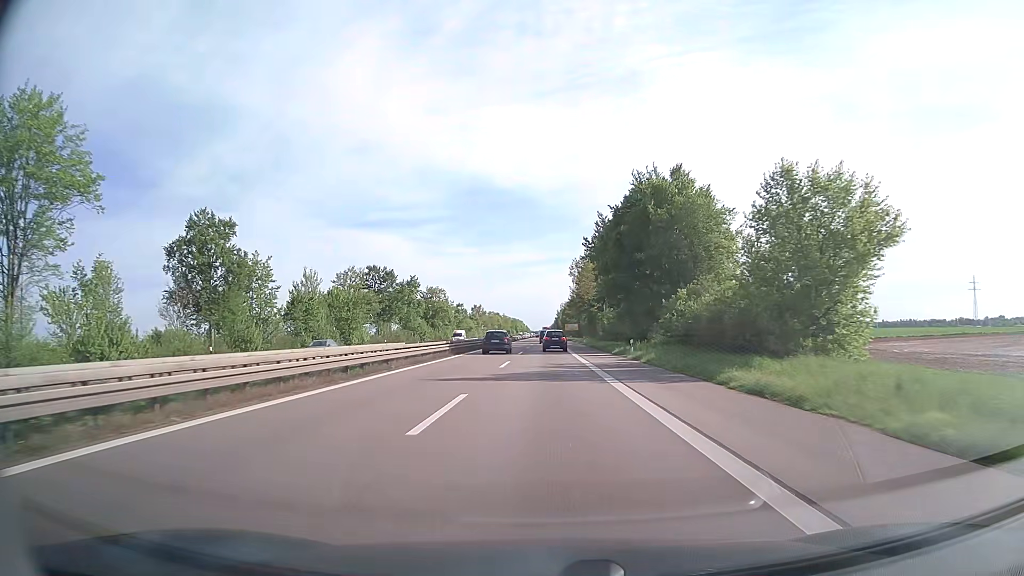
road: trunk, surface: asphalt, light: Day
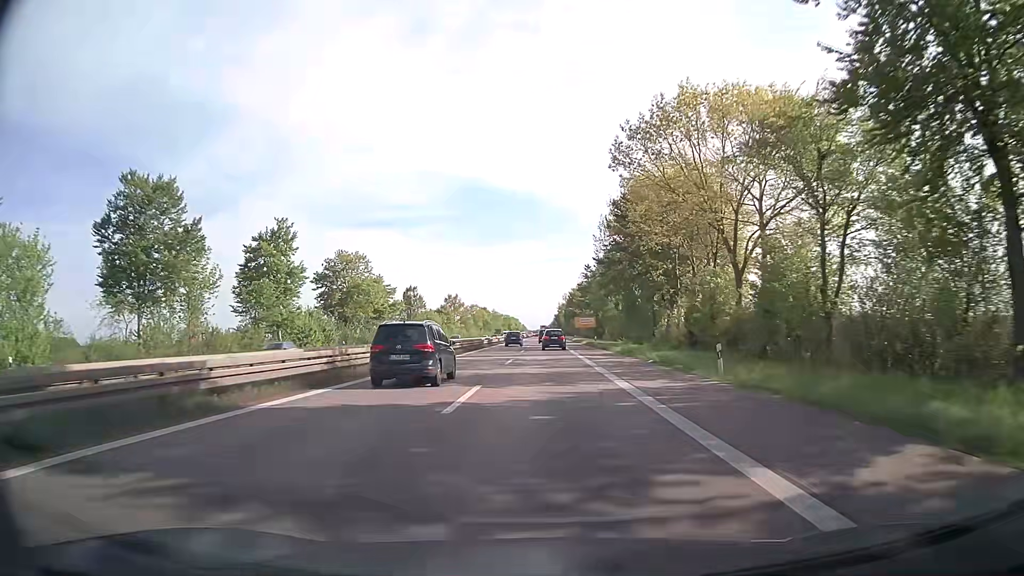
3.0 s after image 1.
(+0.2, +70.2) m; 0°
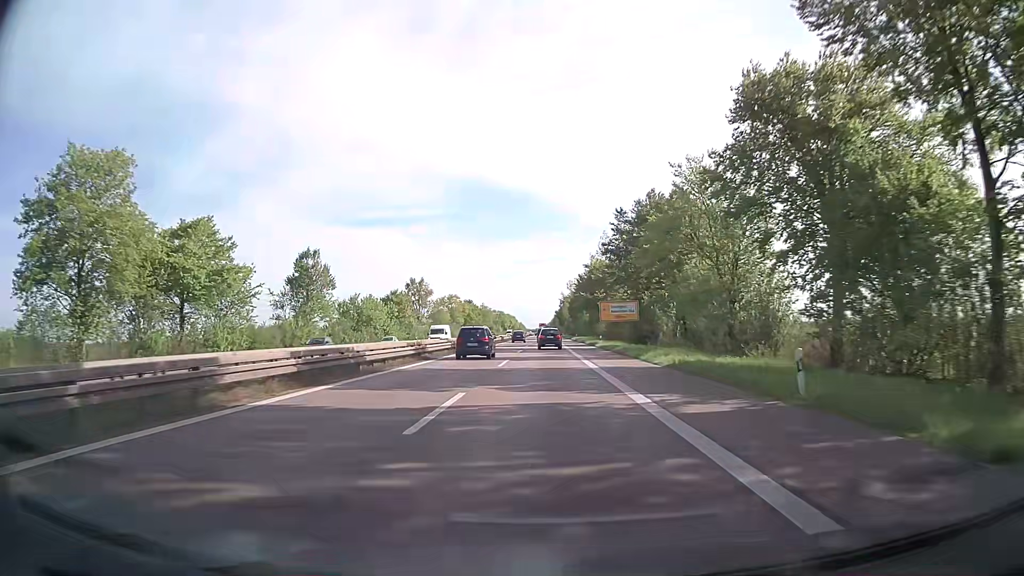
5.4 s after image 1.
(+0.4, +56.8) m; 0°
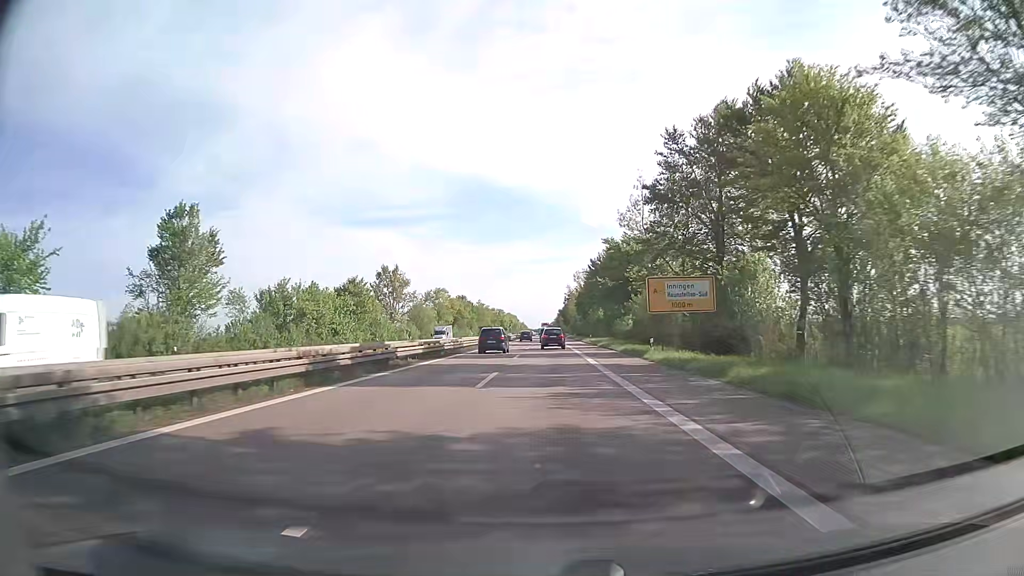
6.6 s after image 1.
(-0.1, +28.5) m; 0°
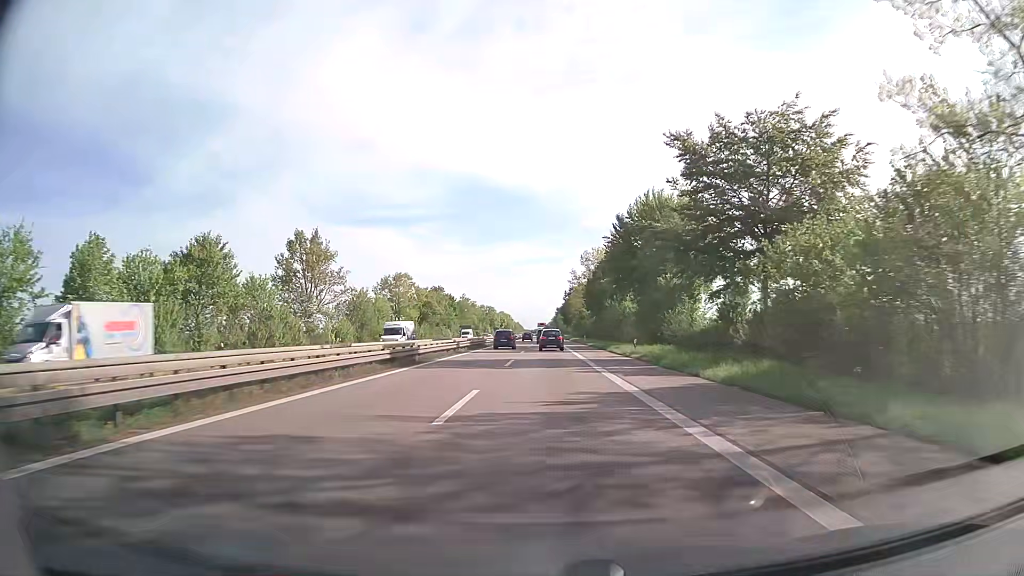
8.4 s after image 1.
(+0.1, +42.8) m; 0°
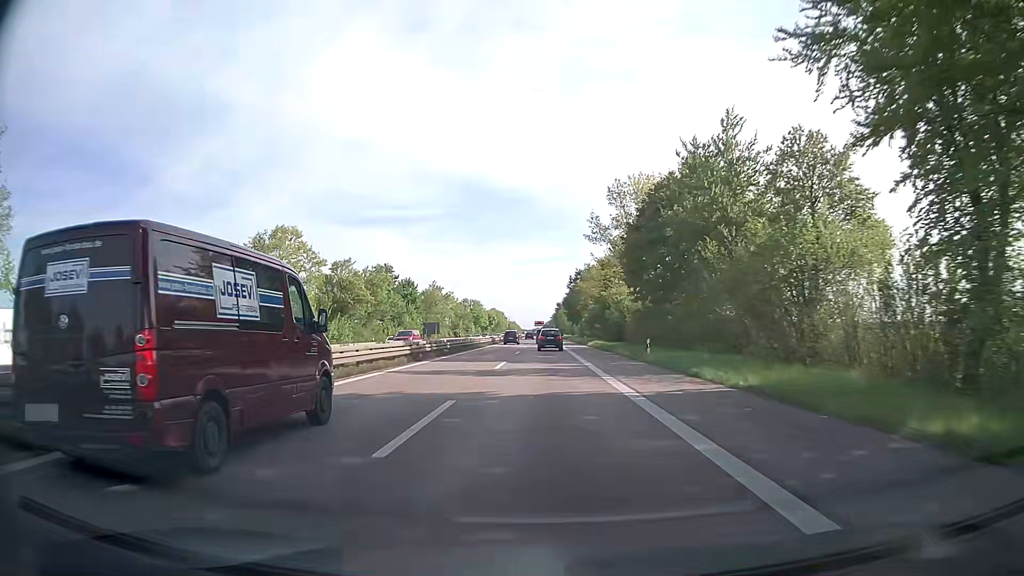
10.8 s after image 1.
(+0.4, +57.1) m; 0°
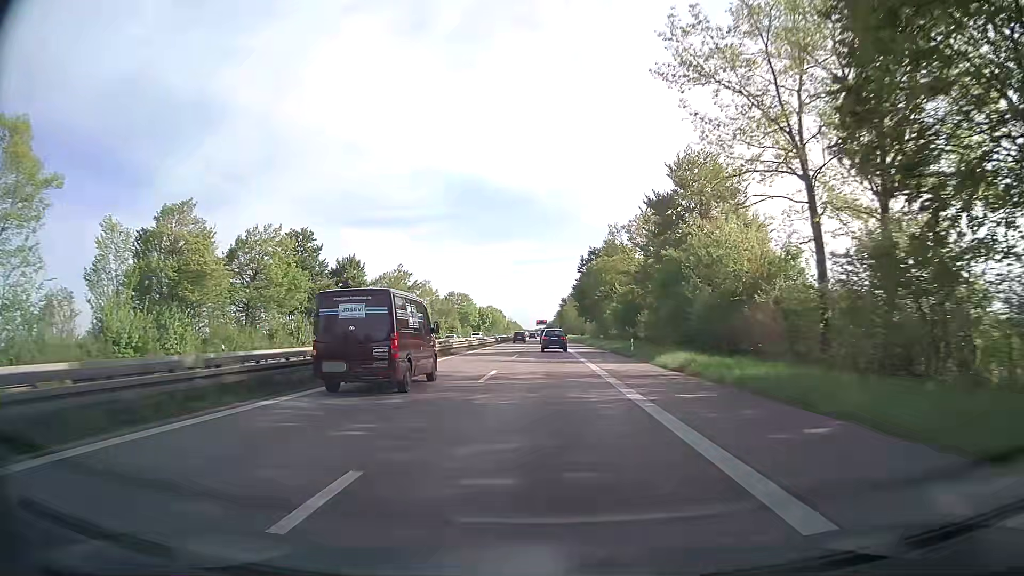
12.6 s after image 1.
(0.0, +43.0) m; 0°
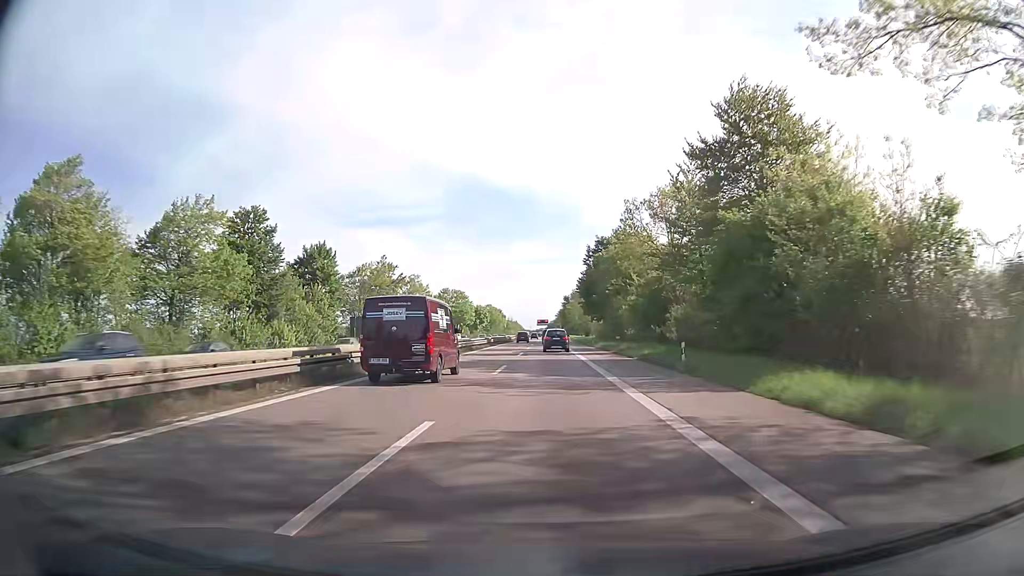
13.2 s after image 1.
(-0.1, +14.4) m; 0°
